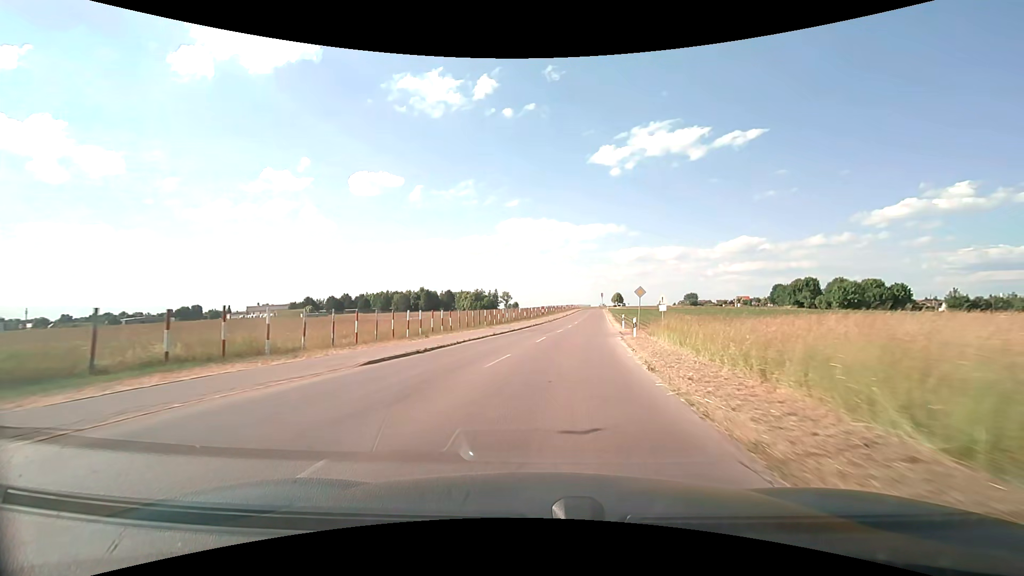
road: unclassified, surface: asphalt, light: Day
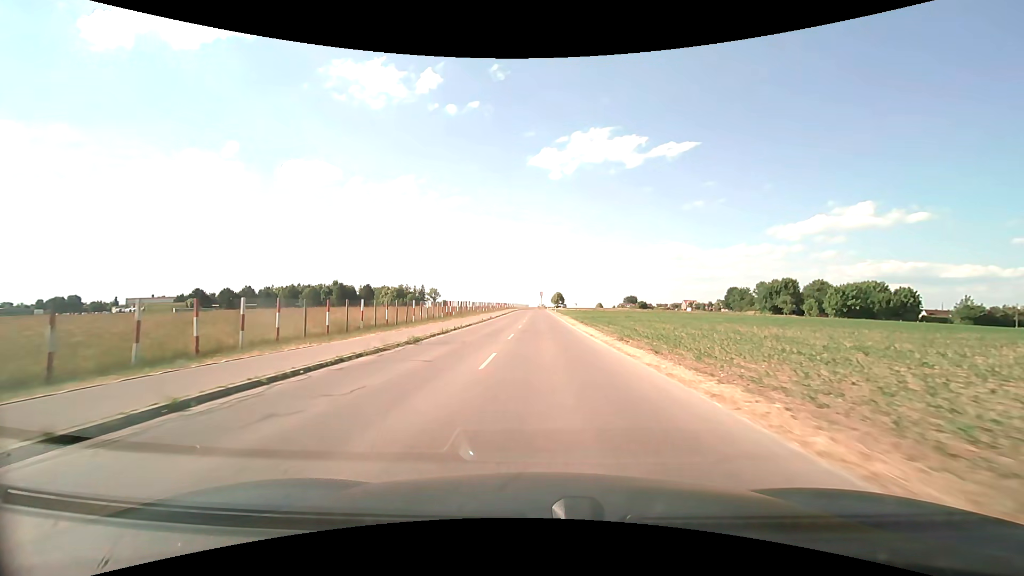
(+4.2, +46.8) m; +8°
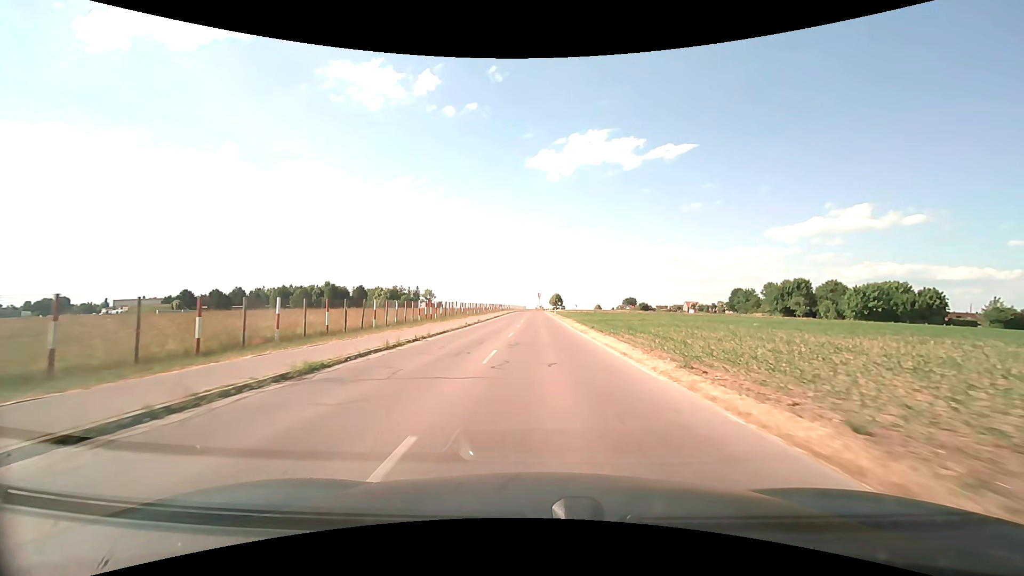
(0.0, +9.8) m; 0°
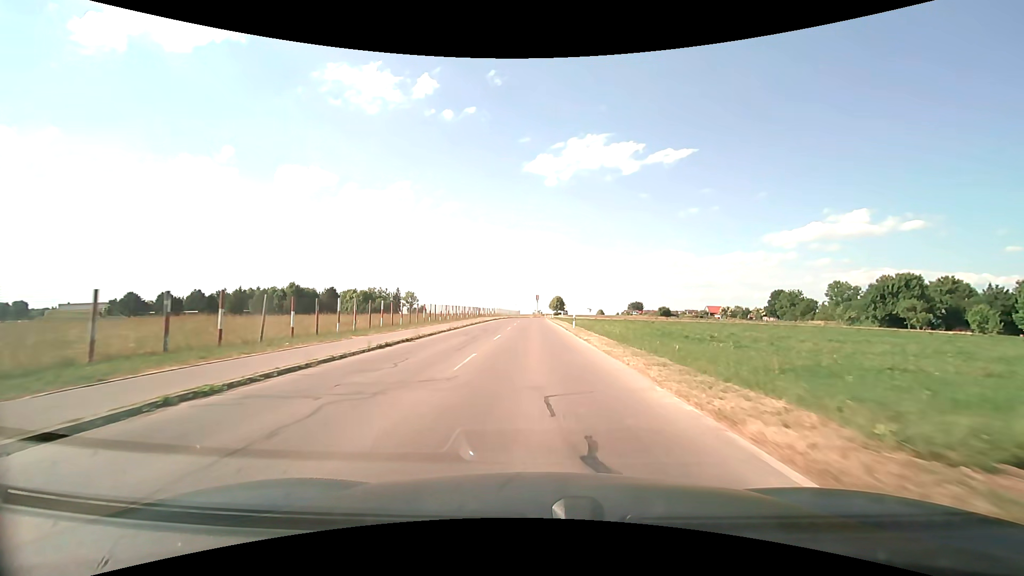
(+0.3, +47.6) m; 0°
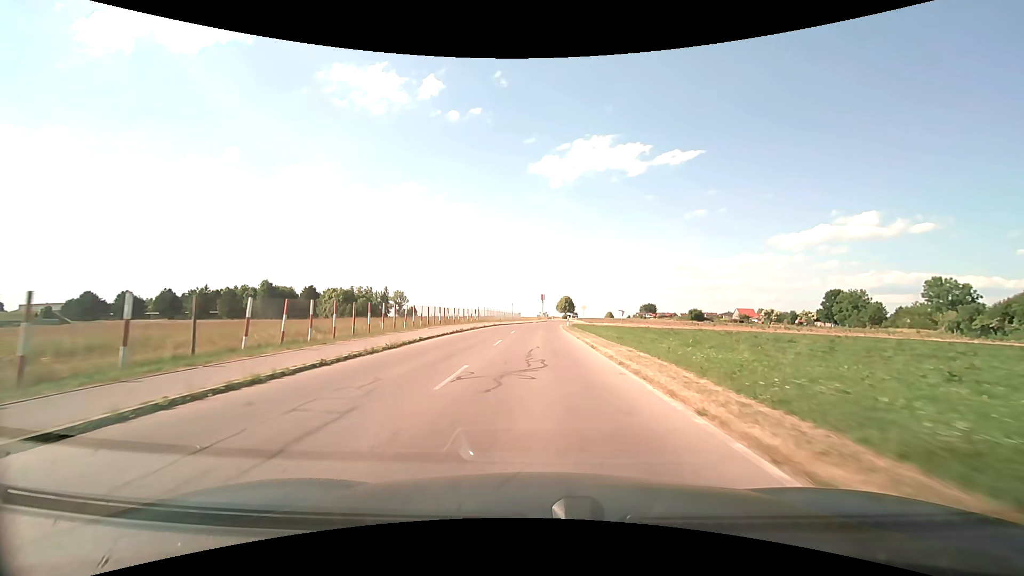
(-0.1, +36.5) m; 0°
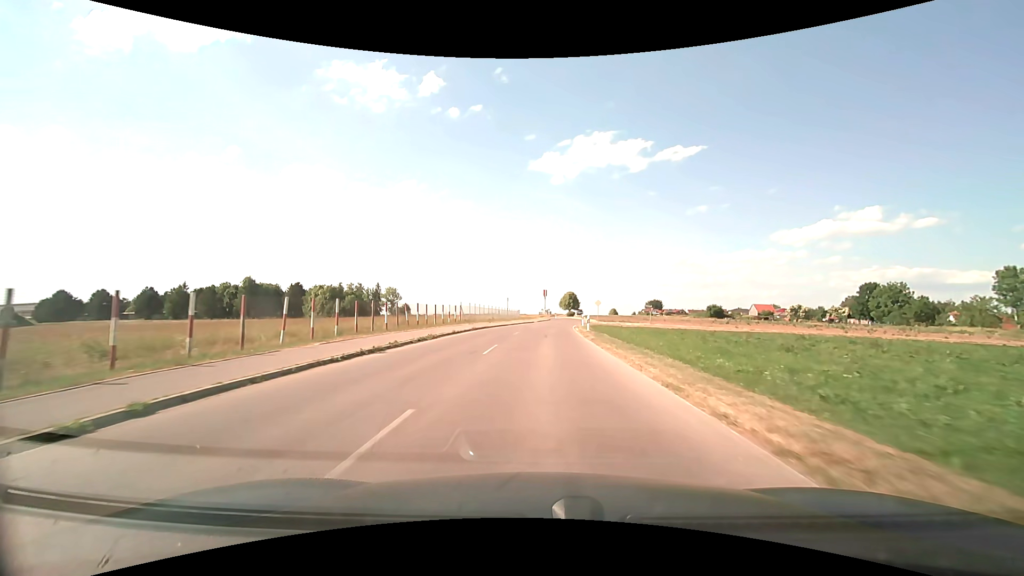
(0.0, +17.8) m; 0°
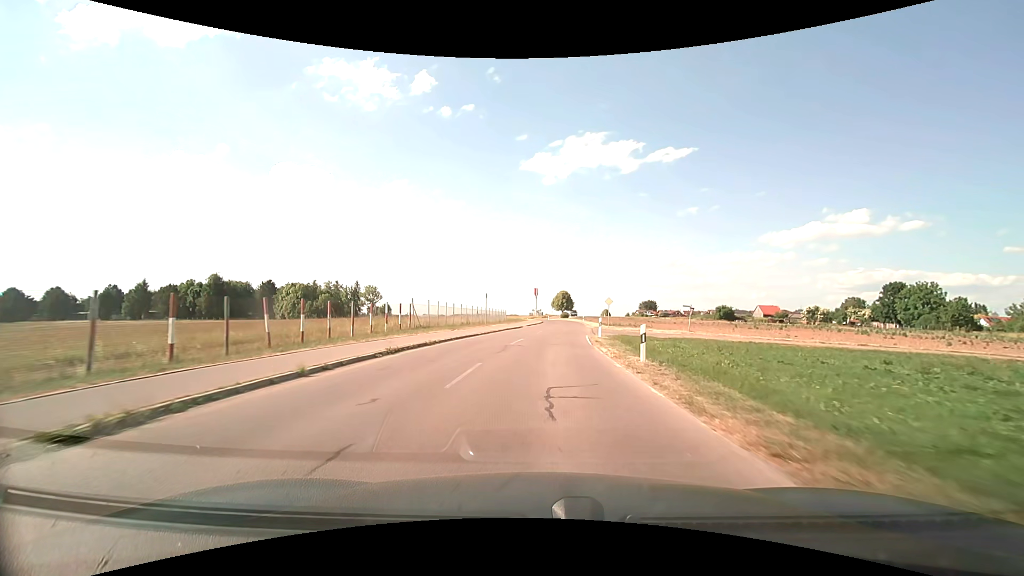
(+0.1, +17.6) m; +1°
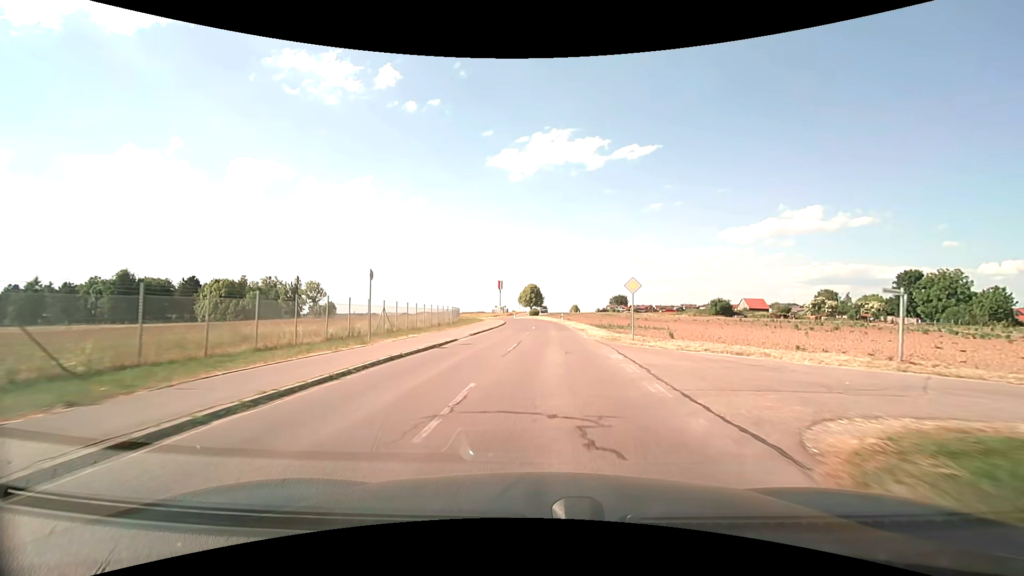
(+0.8, +26.0) m; +4°
(0, +10) (+1, +20) (+1, +30) (+1, +40) (+2, +50) (+1, +60) (+1, +70) (0, +80) (-2, +90) (-4, +100) m
